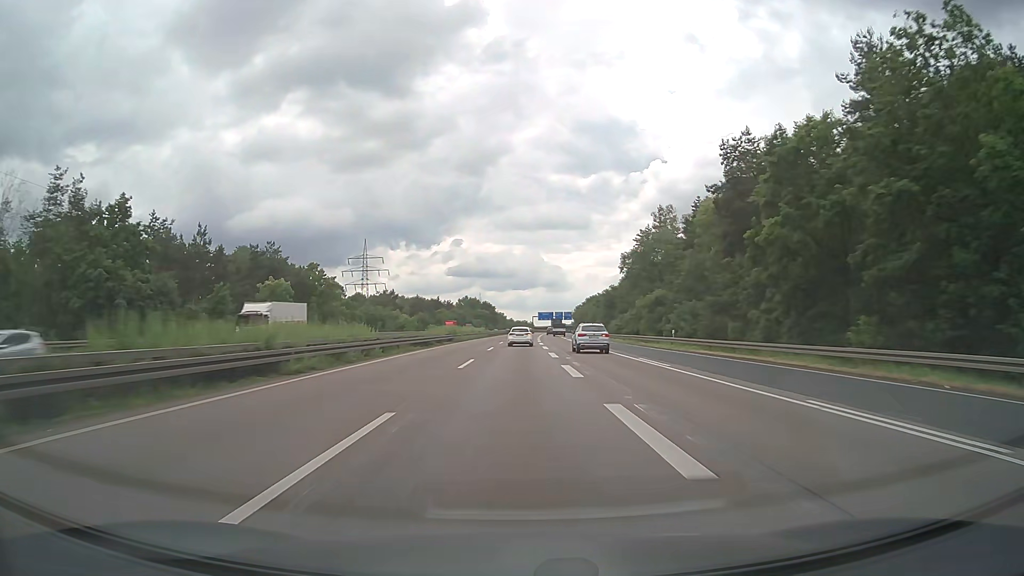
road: motorway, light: Day
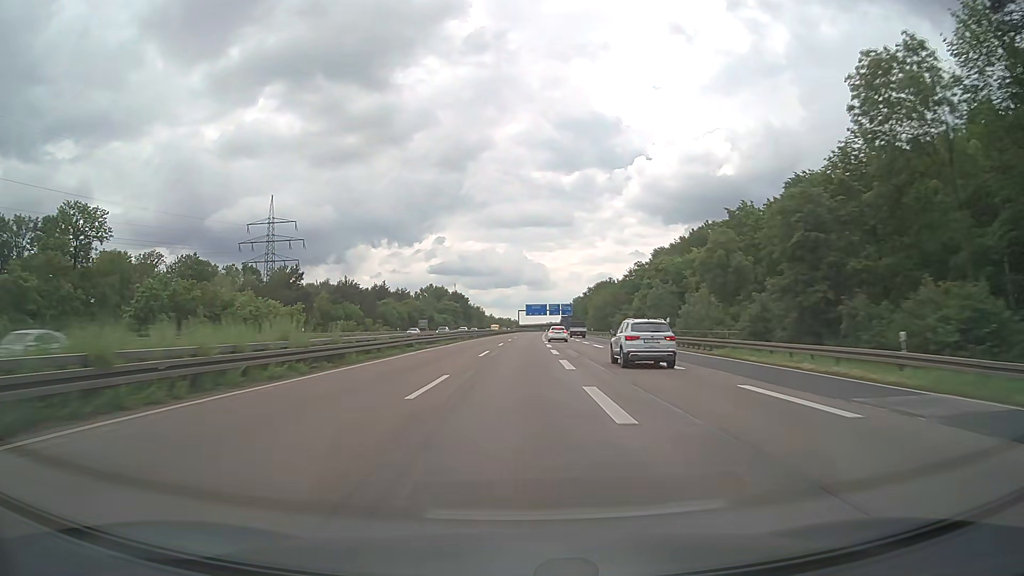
(+1.0, +82.6) m; +1°
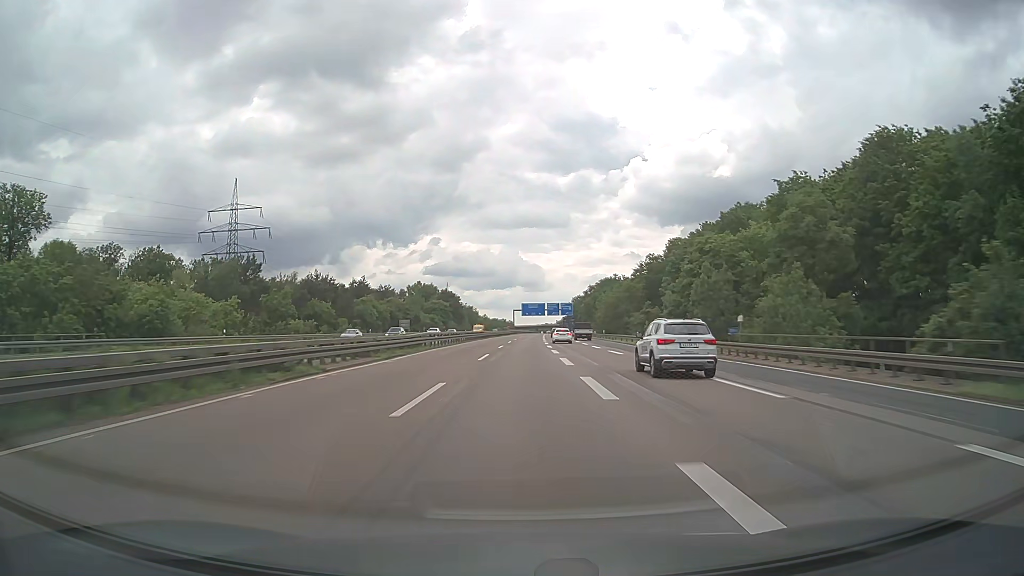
(0.0, +20.7) m; 0°
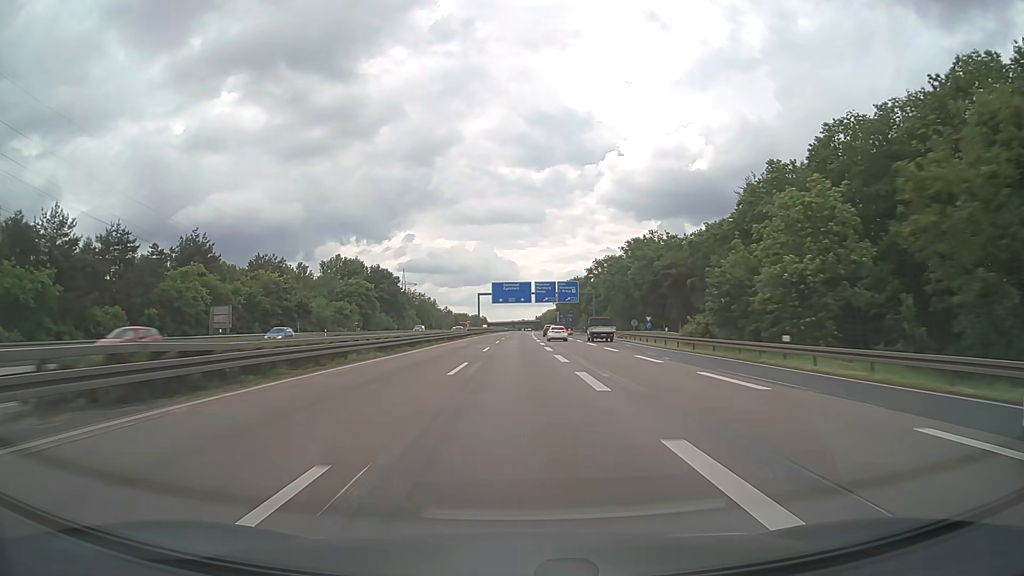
(+1.5, +82.6) m; +2°
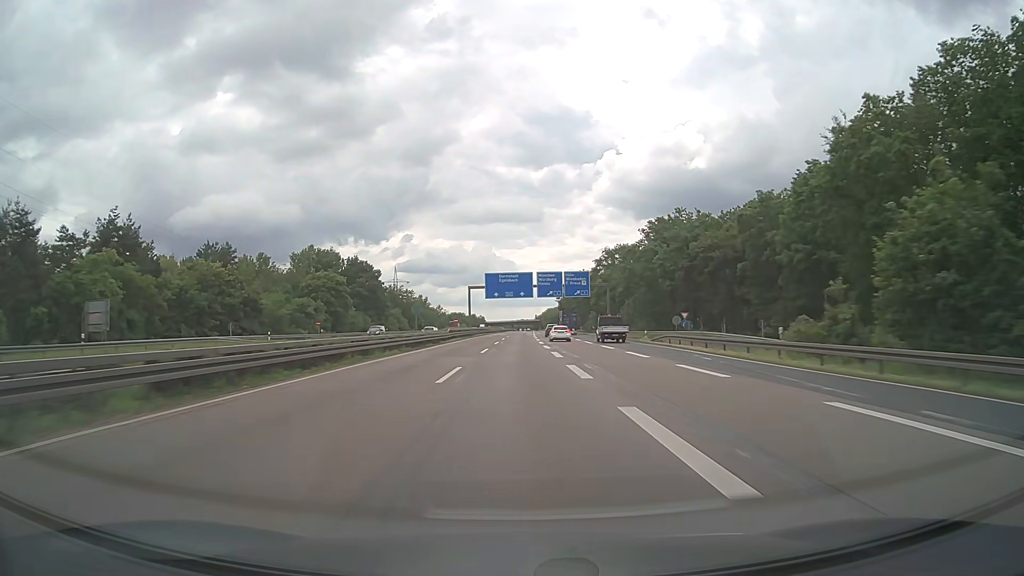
(0.0, +20.7) m; 0°
